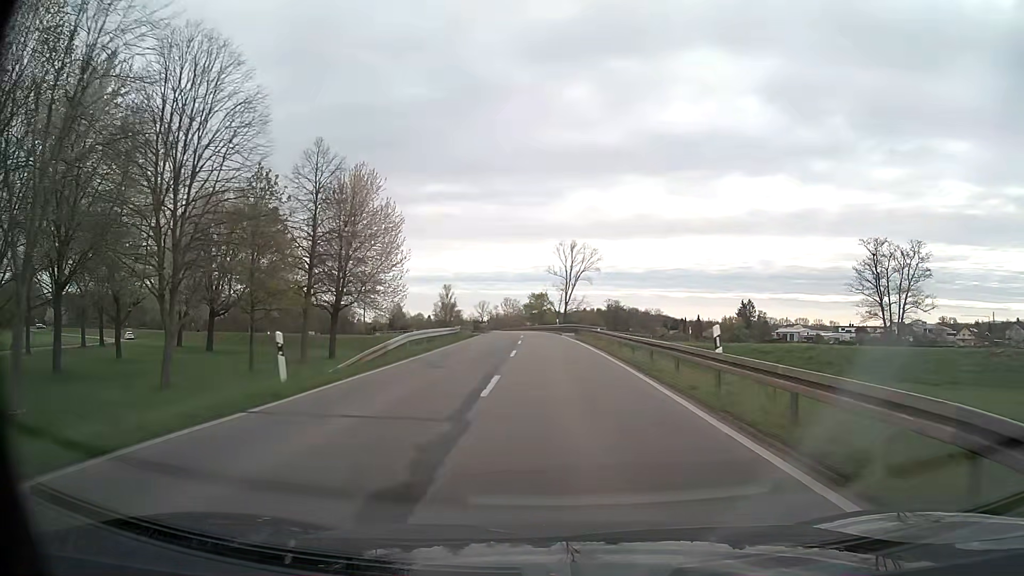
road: secondary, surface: asphalt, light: Day
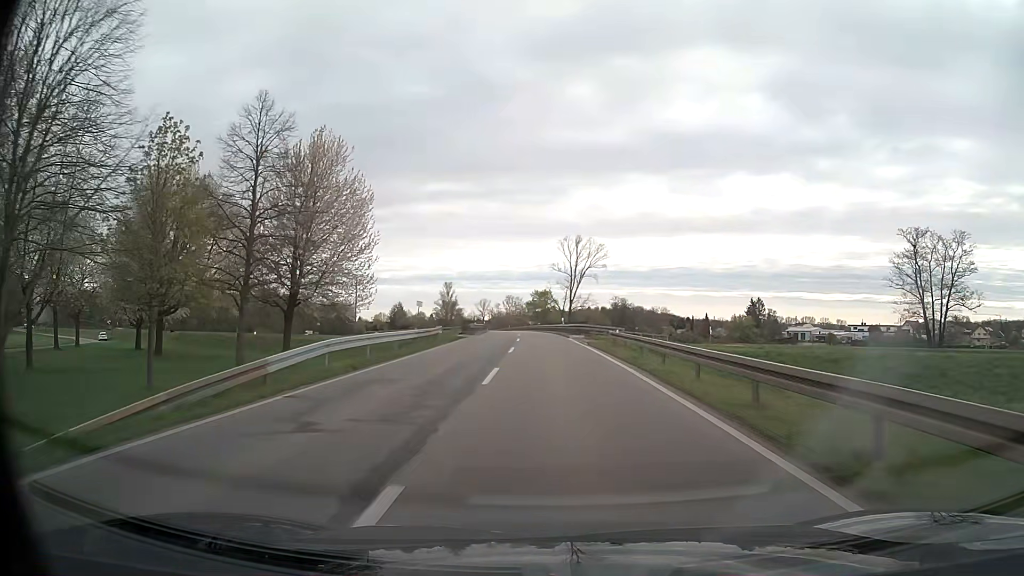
(0.0, +10.4) m; 0°
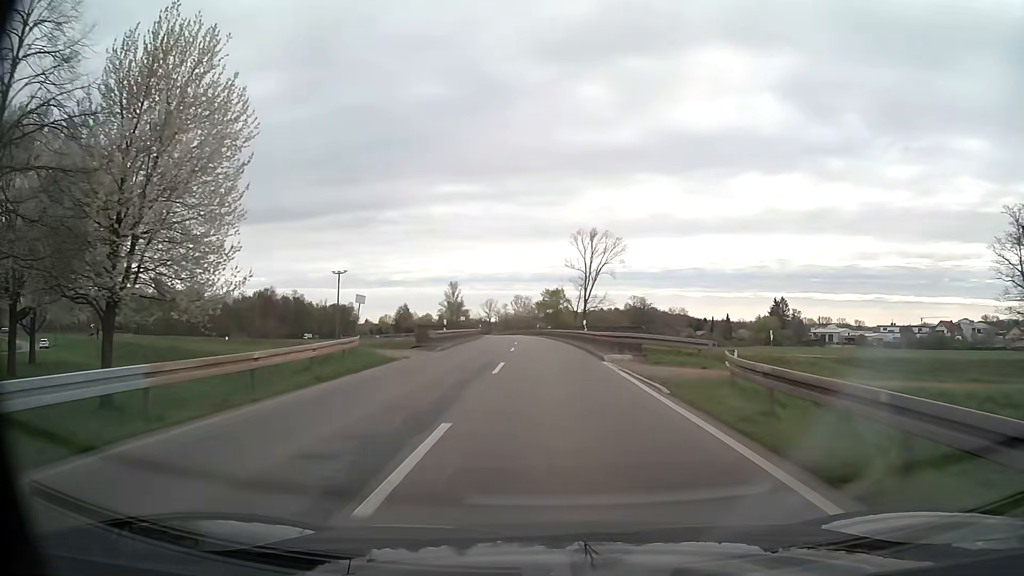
(-0.2, +20.6) m; -1°
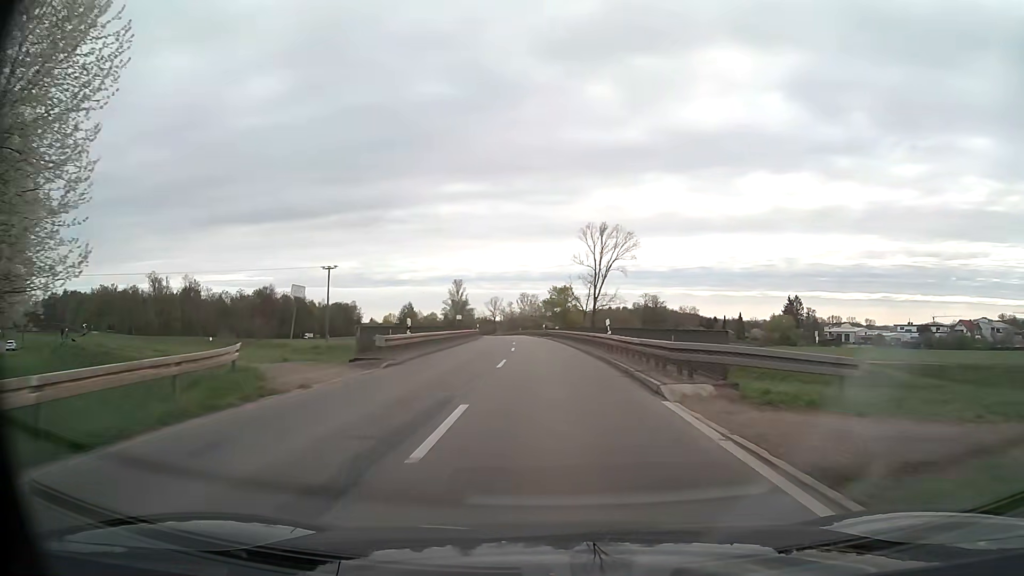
(-0.1, +10.3) m; -1°
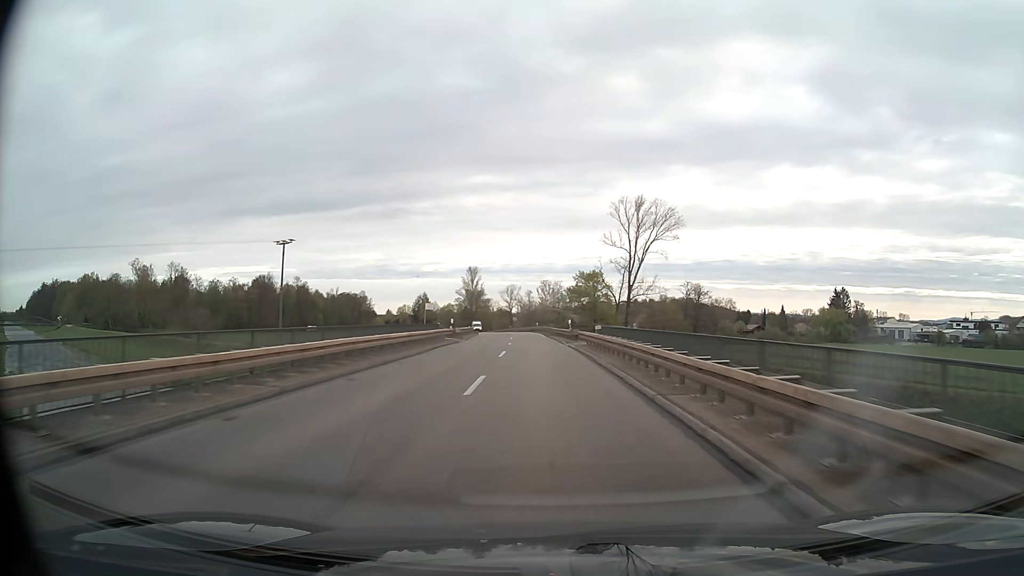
(-0.4, +30.6) m; -2°
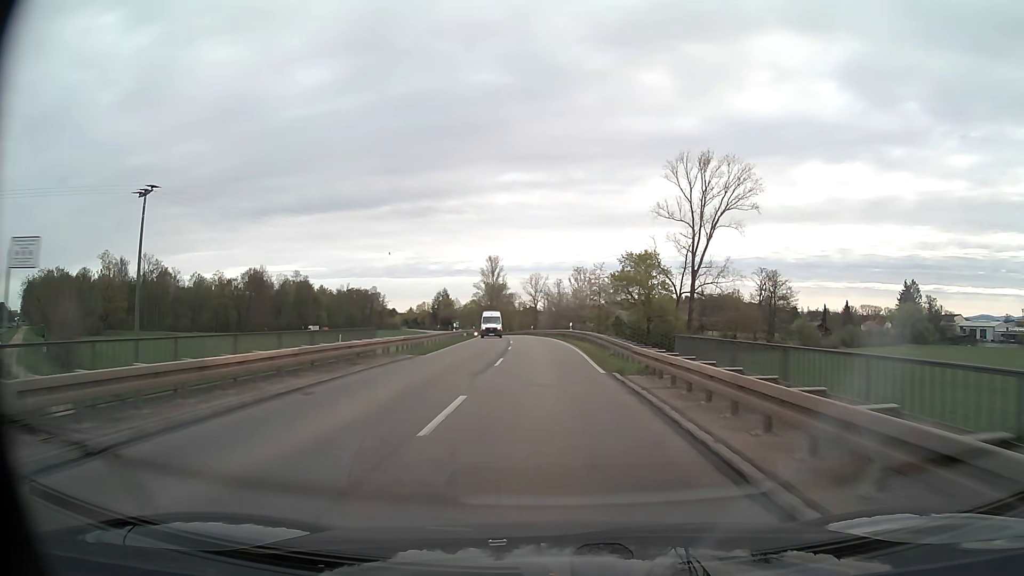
(-1.1, +40.3) m; -3°
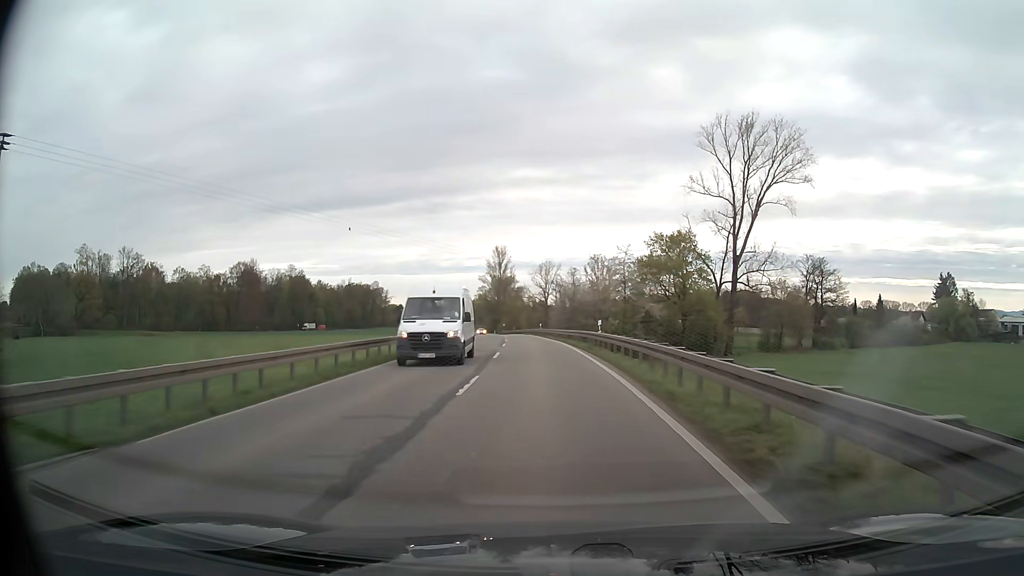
(0.0, +20.0) m; -1°
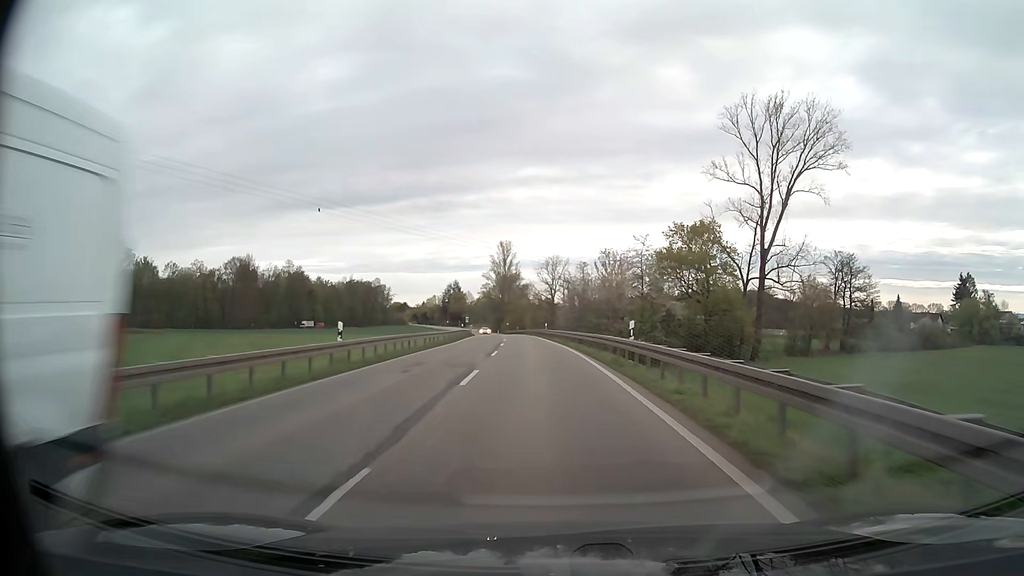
(-0.1, +9.9) m; -1°
(0, +10) (0, +20) (-1, +30) (-1, +40) (-2, +50) (-3, +60) (-4, +70) (-4, +80) (-5, +90) (-7, +100) m
